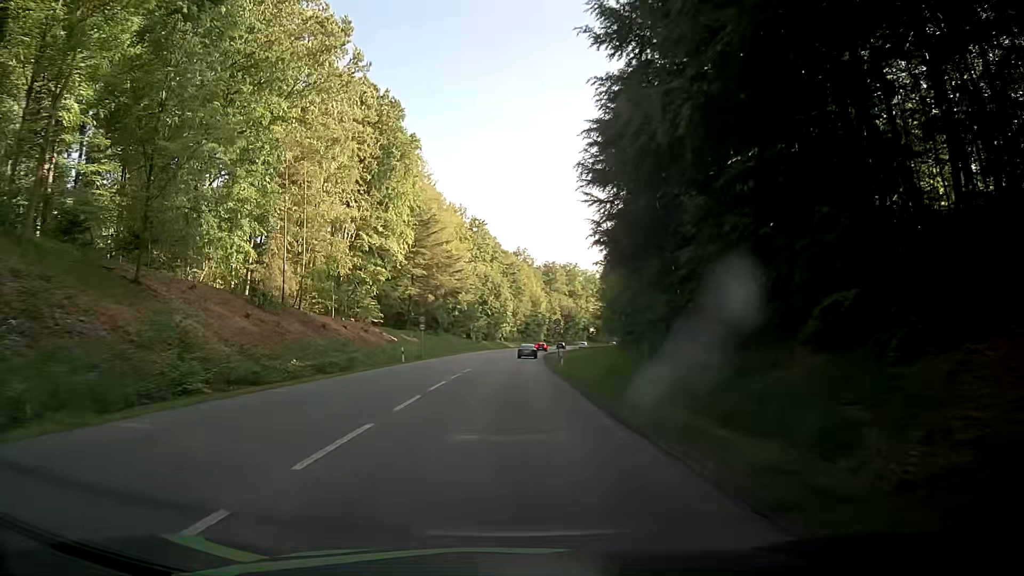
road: secondary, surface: asphalt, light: Day
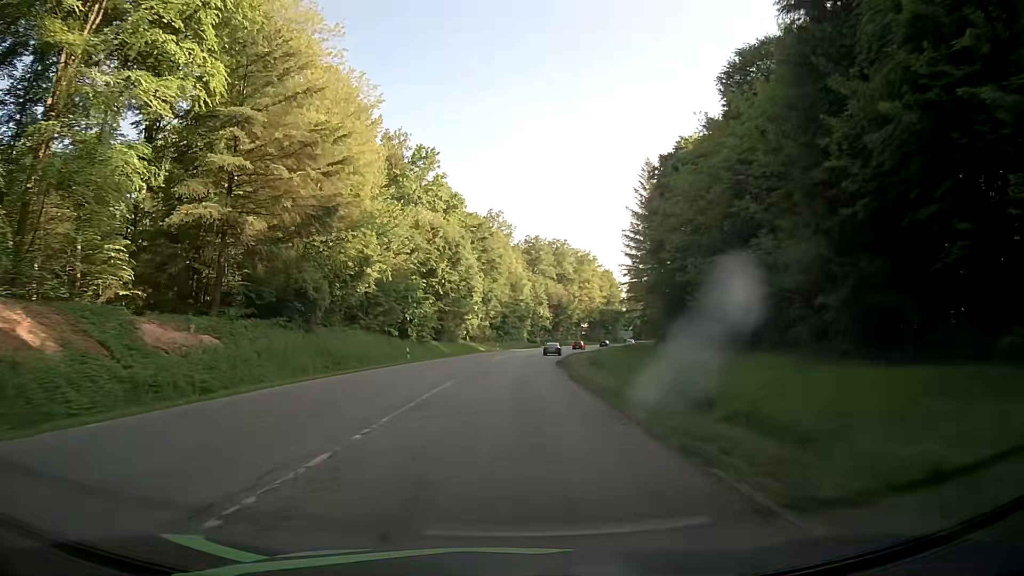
(+0.9, +53.9) m; +3°
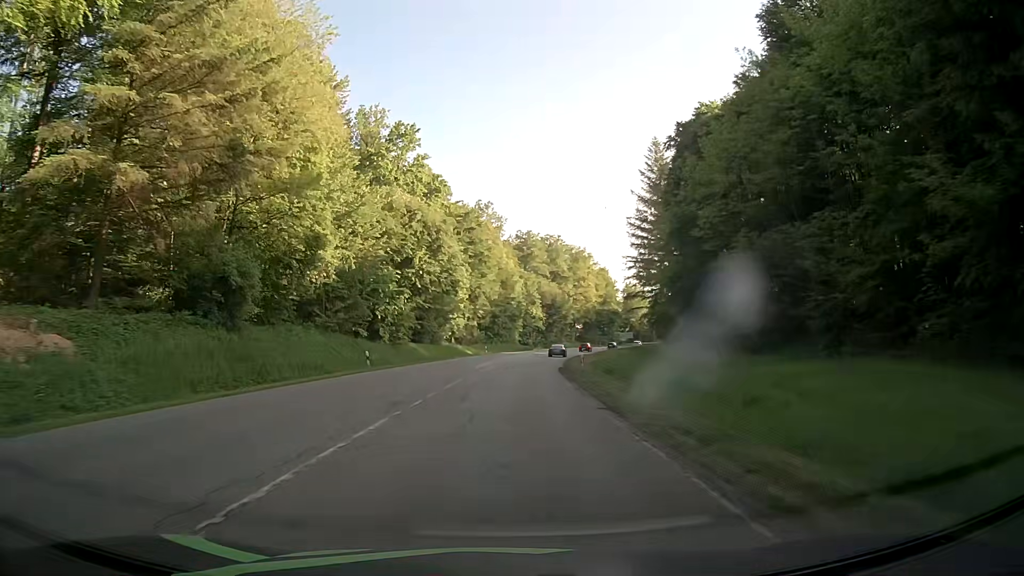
(+0.1, +10.8) m; +1°
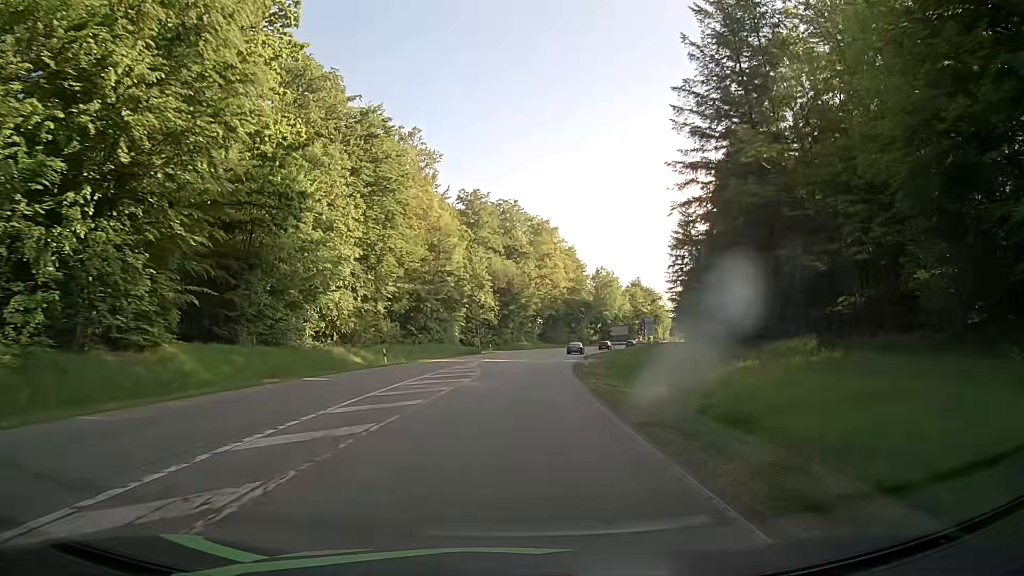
(+1.2, +43.0) m; +4°
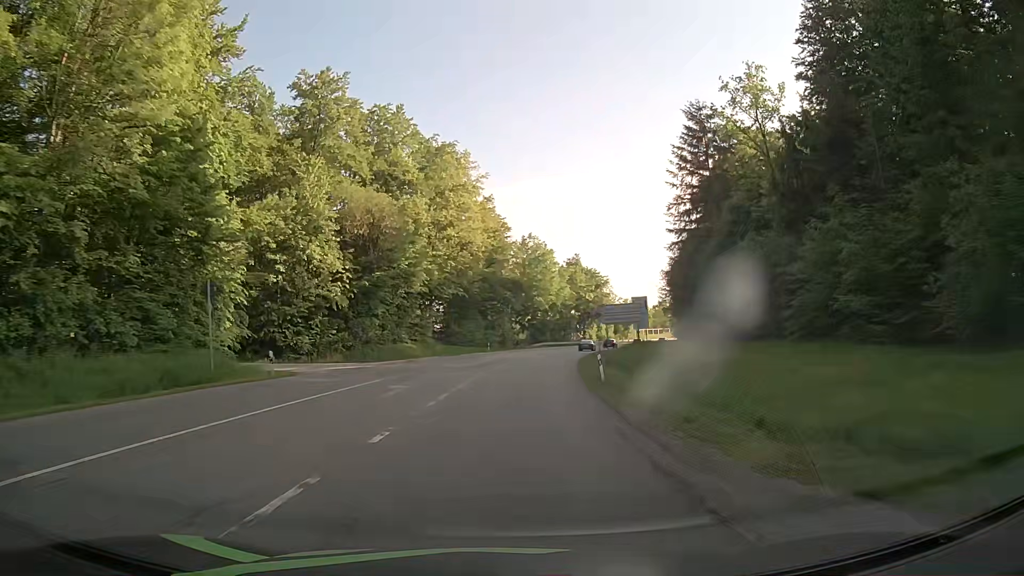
(+3.2, +53.7) m; +8°
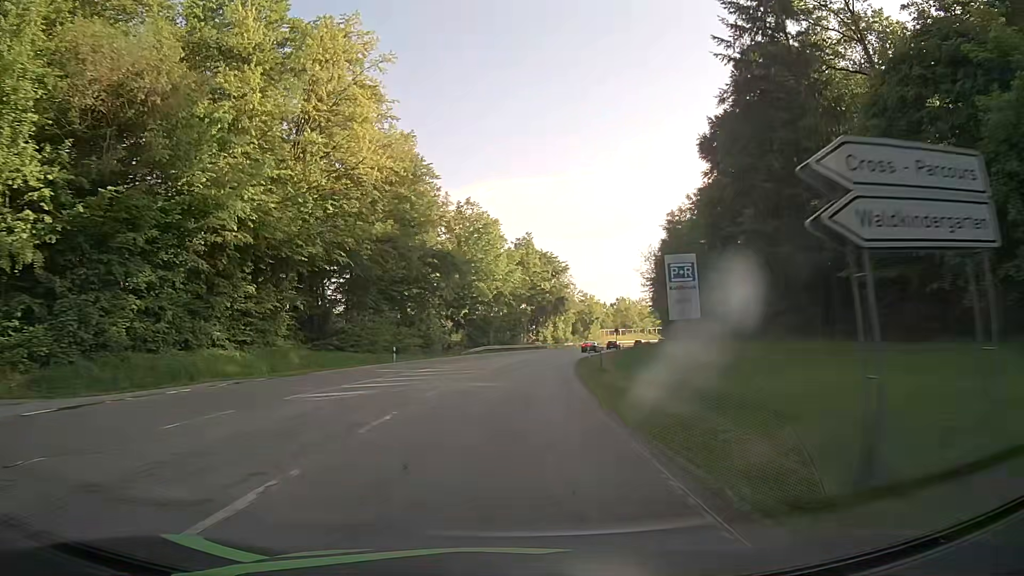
(+1.5, +32.3) m; +5°
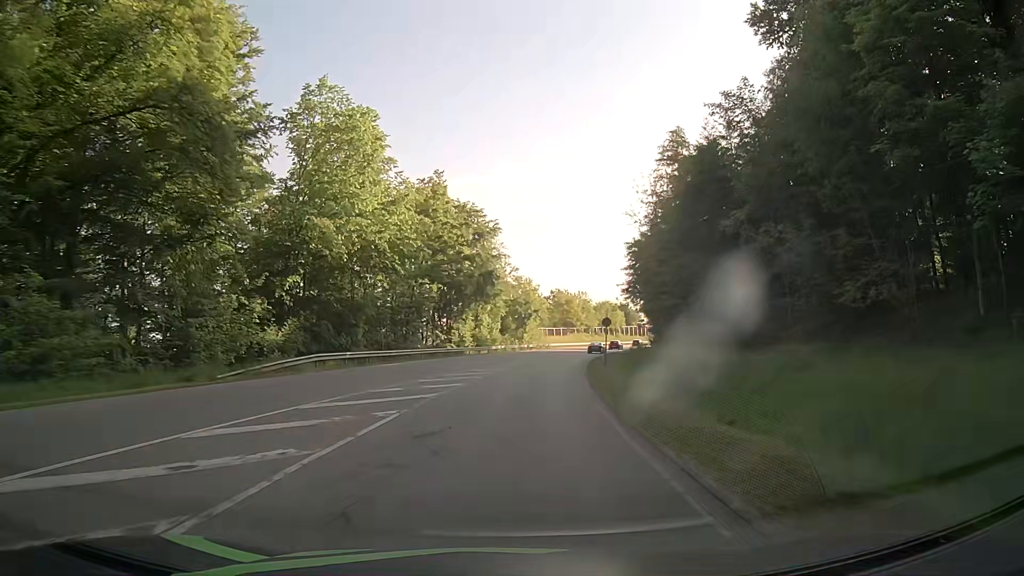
(+2.5, +43.1) m; +7°
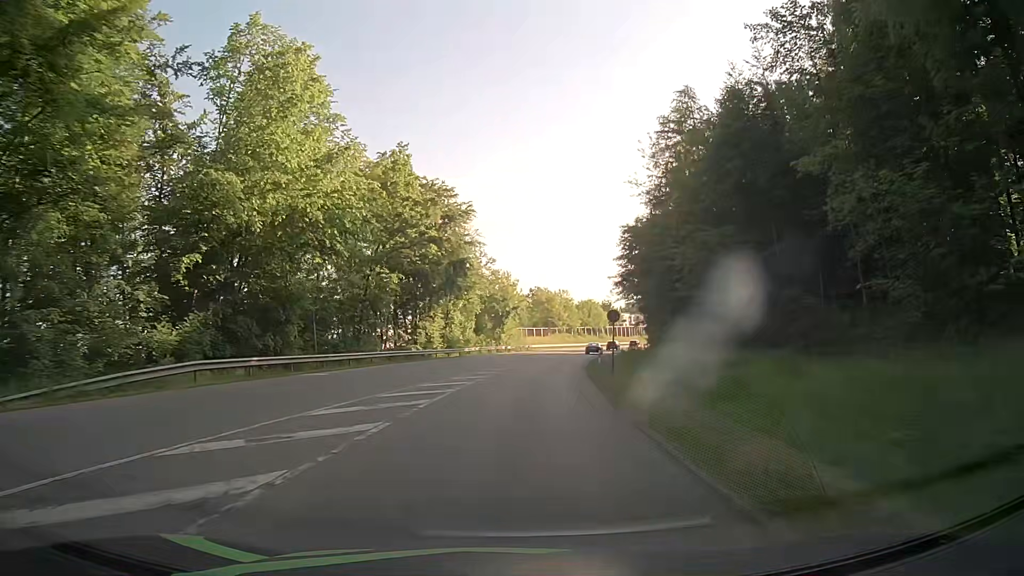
(+0.2, +10.8) m; +2°
(0, +10) (+1, +20) (+1, +30) (+3, +40) (+4, +50) (+6, +60) (+7, +69) (+10, +79) (+12, +89) (+15, +99) m
